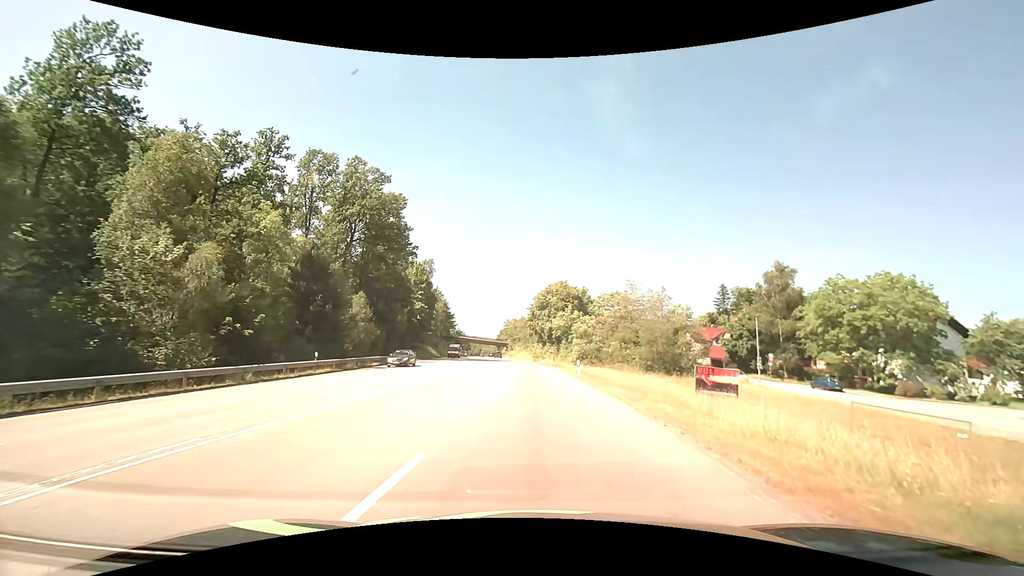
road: secondary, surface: asphalt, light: Day
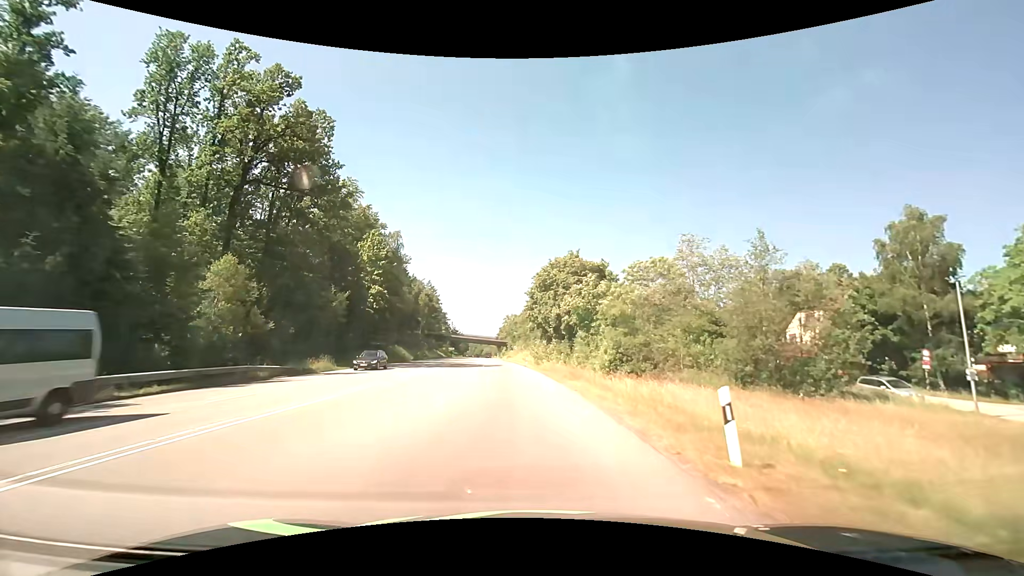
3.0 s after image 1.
(+0.7, +27.1) m; 0°
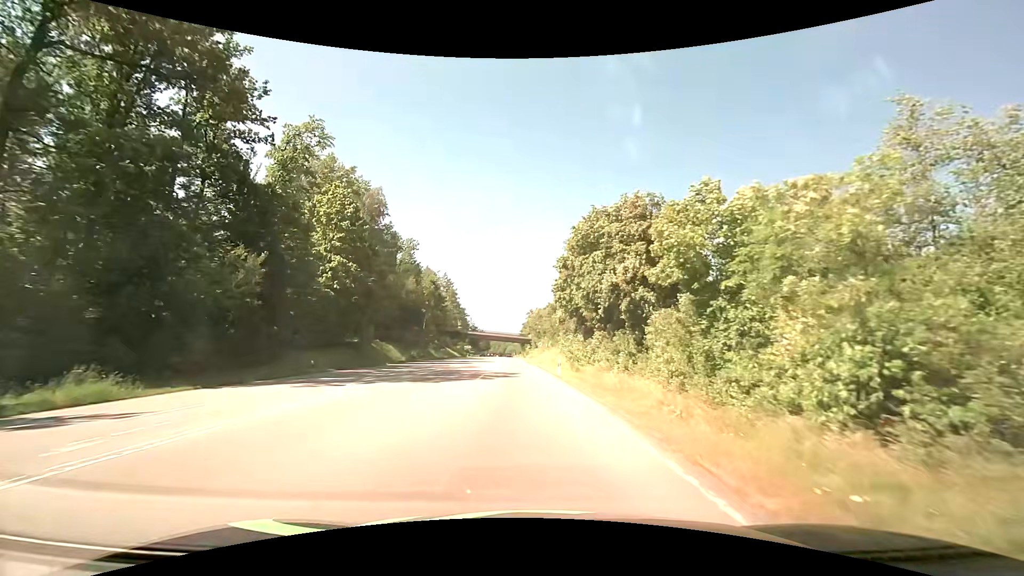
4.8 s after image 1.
(-0.6, +22.7) m; -3°
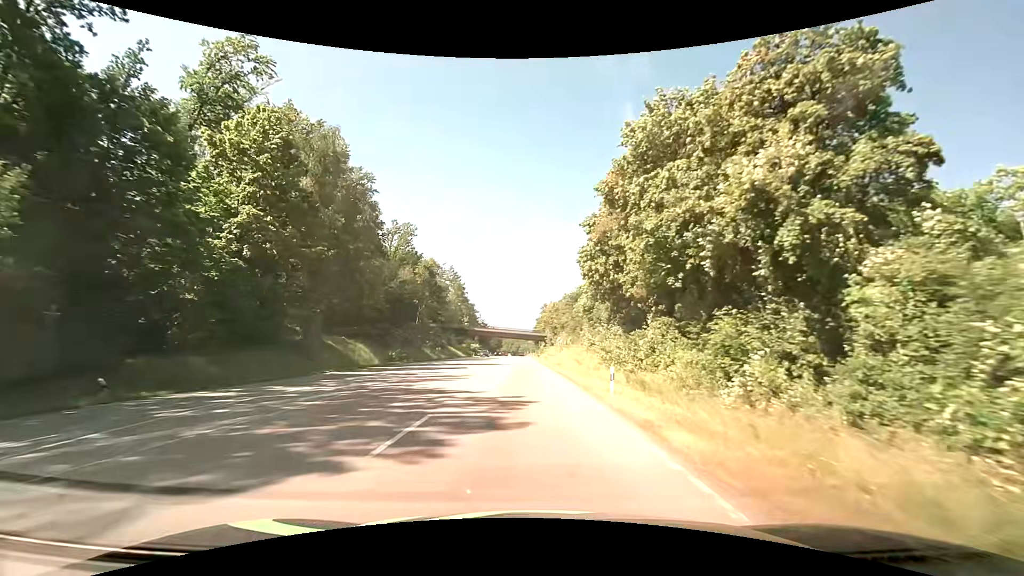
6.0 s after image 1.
(-0.2, +17.5) m; -2°
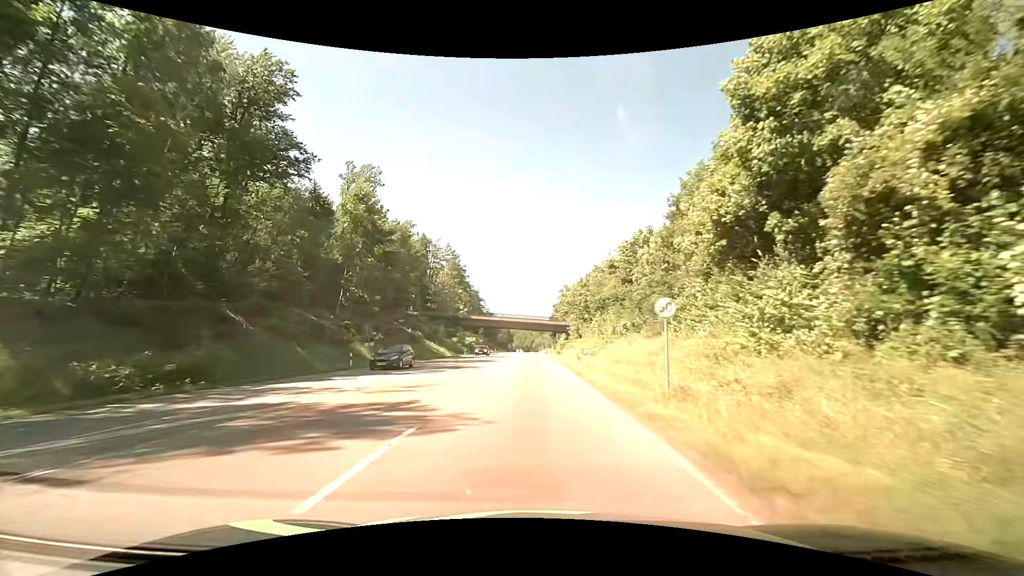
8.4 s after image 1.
(-0.4, +37.7) m; -1°
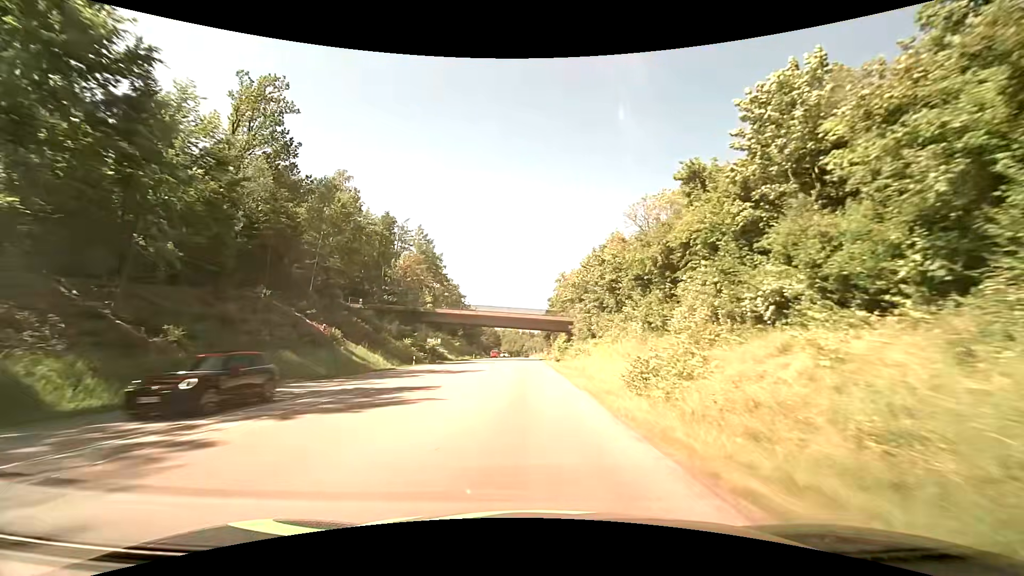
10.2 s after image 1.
(+0.1, +29.6) m; 0°
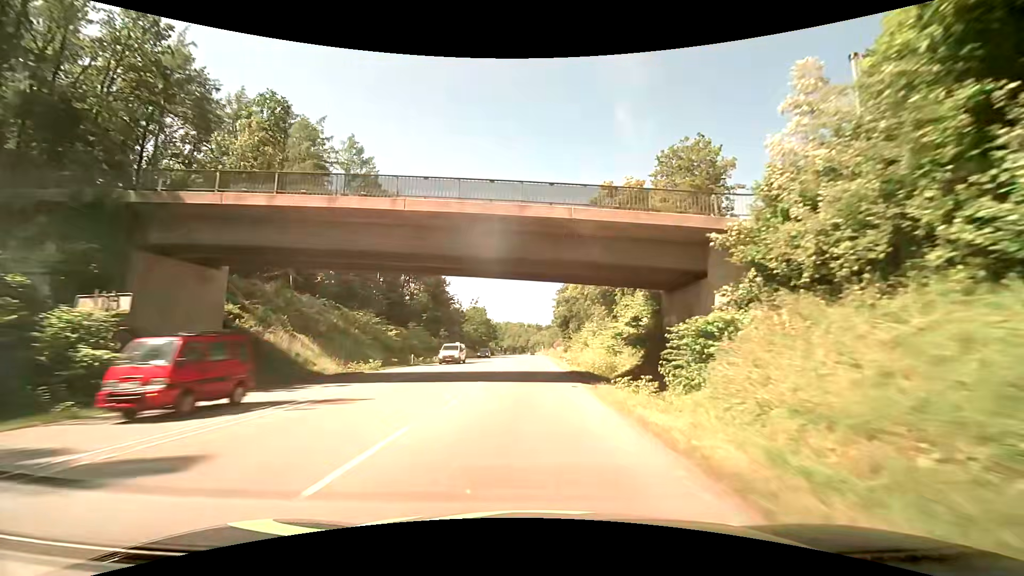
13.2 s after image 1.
(0.0, +56.8) m; -1°
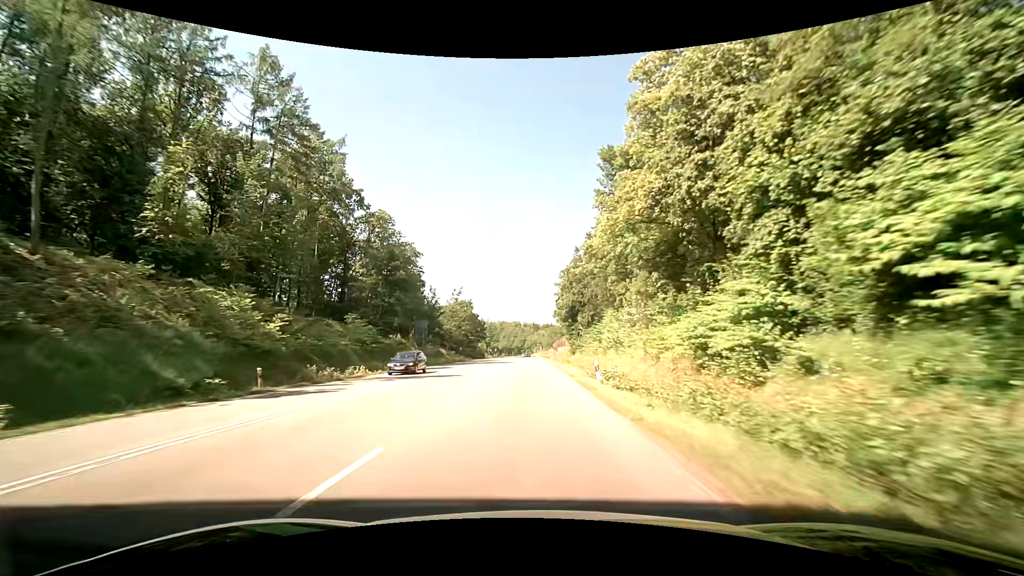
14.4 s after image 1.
(+0.2, +25.1) m; 0°
(0, +10) (0, +20) (0, +30) (0, +40) (0, +50) (0, +60) (0, +70) (0, +80) (0, +90) (0, +100) m
